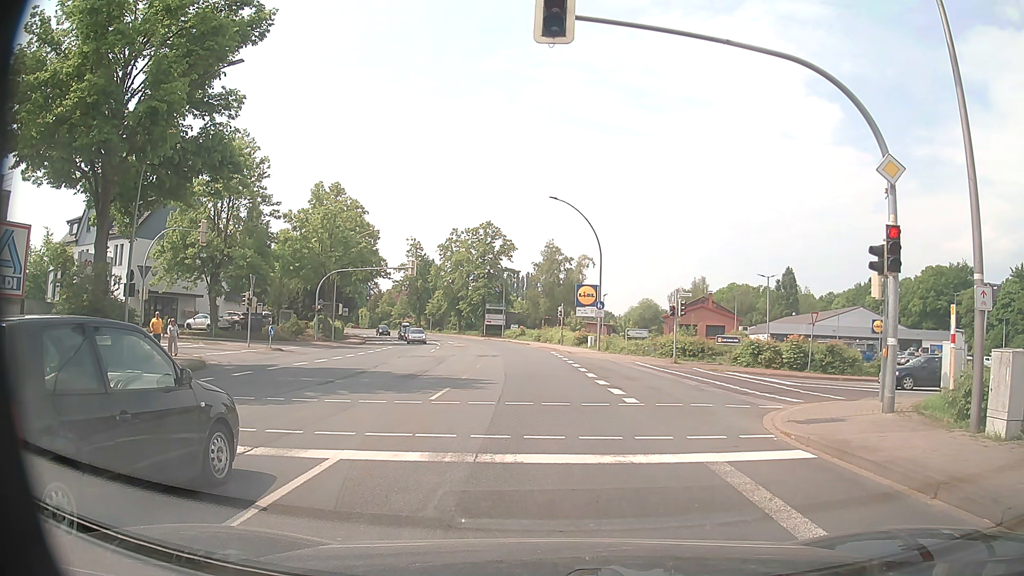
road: primary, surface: asphalt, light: Day
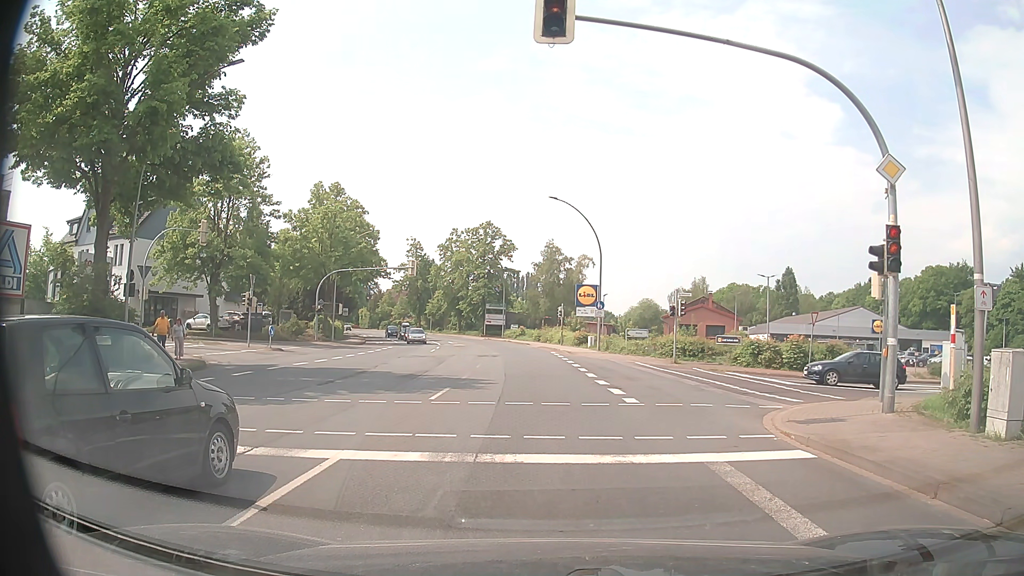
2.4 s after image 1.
(0.0, 0.0) m; 0°
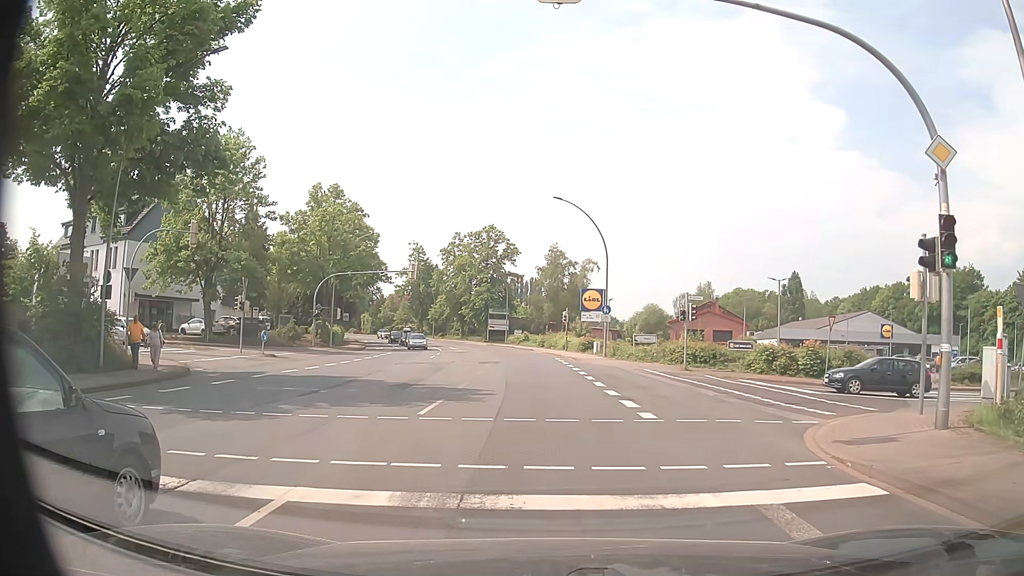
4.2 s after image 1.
(0.0, +1.9) m; -1°
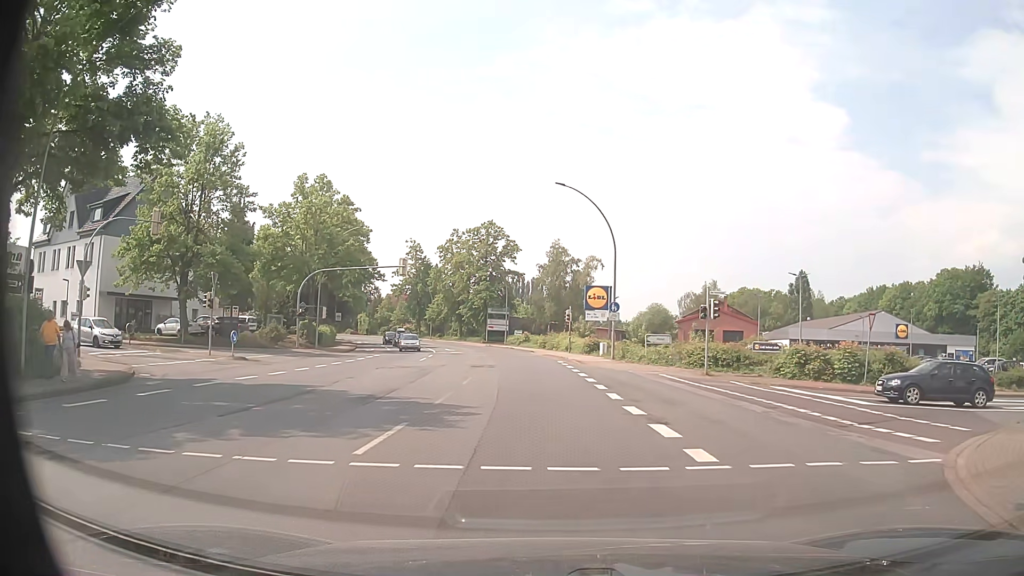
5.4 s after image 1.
(-0.1, +4.4) m; -1°
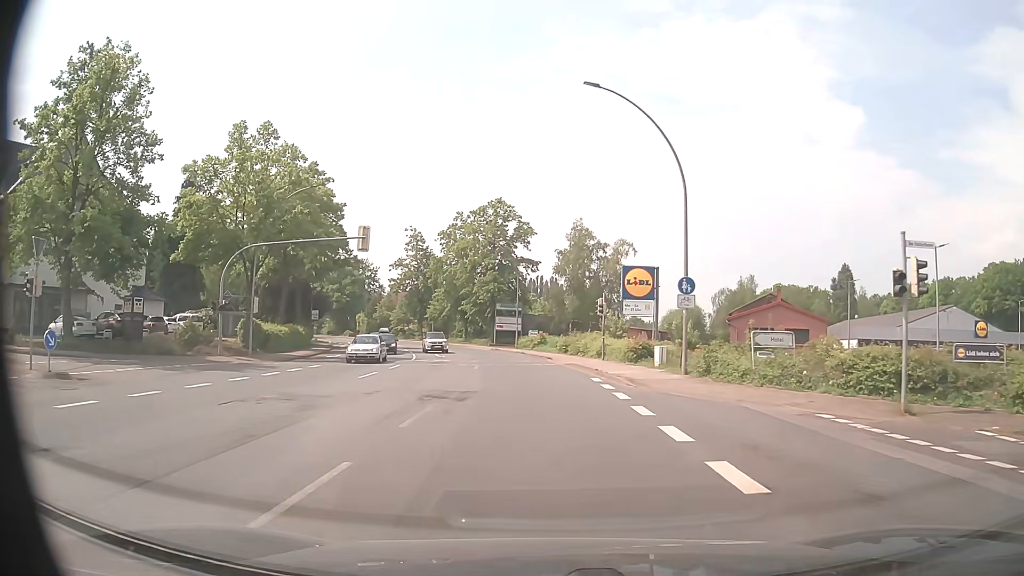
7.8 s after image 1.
(-0.2, +16.2) m; -1°
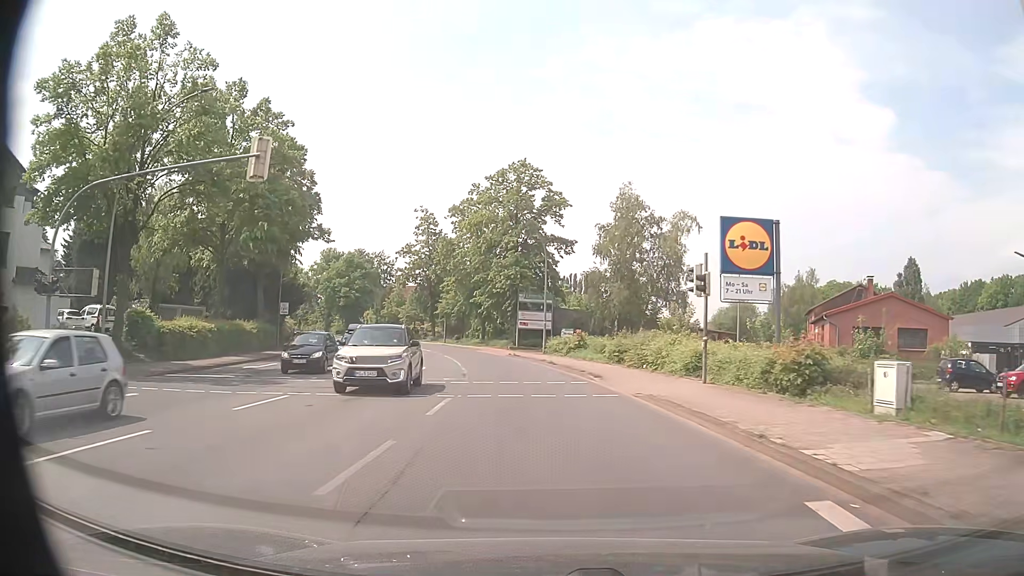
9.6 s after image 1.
(-0.4, +17.3) m; -3°
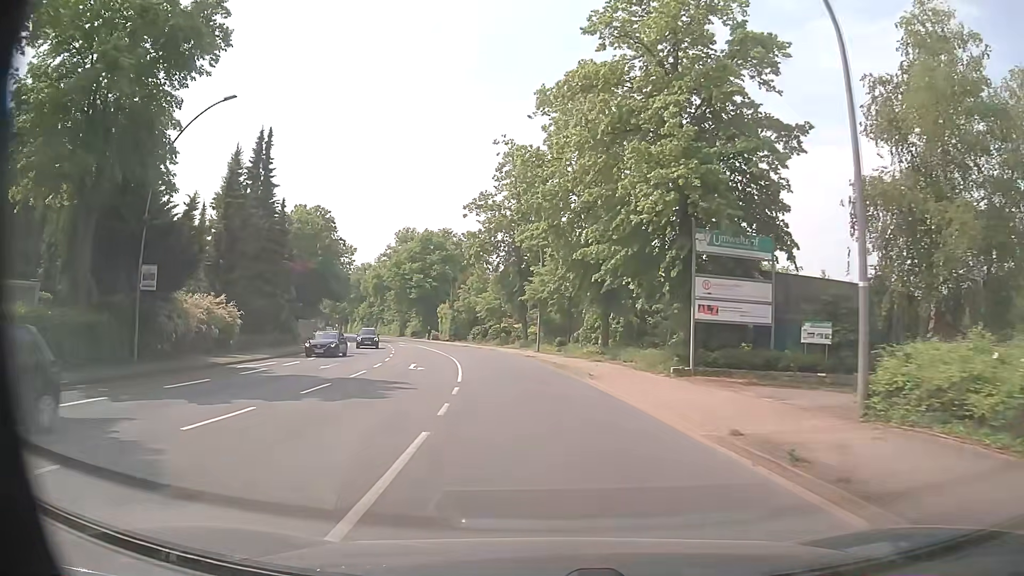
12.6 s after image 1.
(-3.0, +33.8) m; -10°
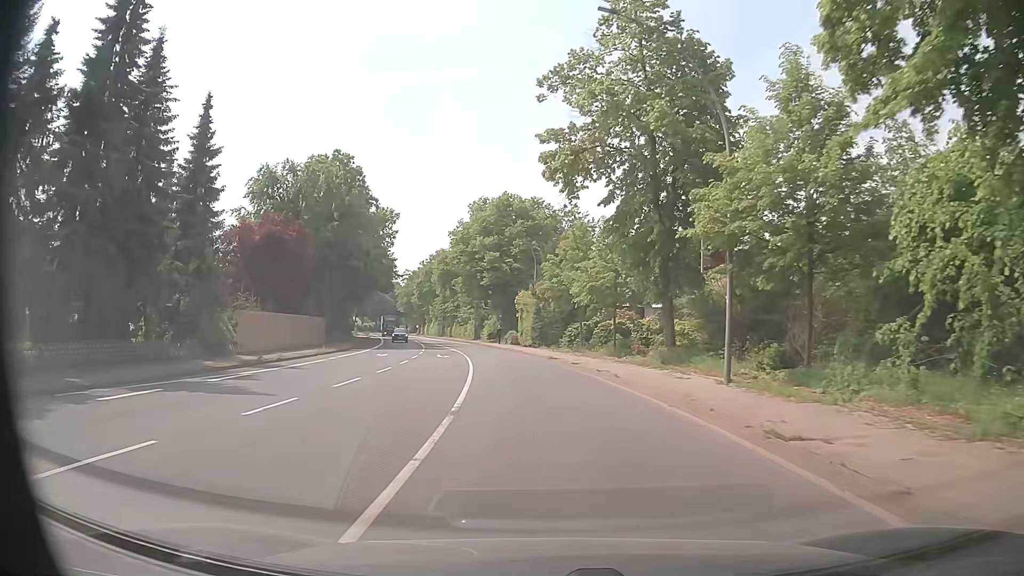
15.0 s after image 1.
(-2.4, +28.9) m; -9°
(0, +10) (-1, +20) (-2, +30) (-3, +40) (-5, +50) (-8, +59) (-10, +69) (-13, +79) (-16, +88) (-19, +98) m
